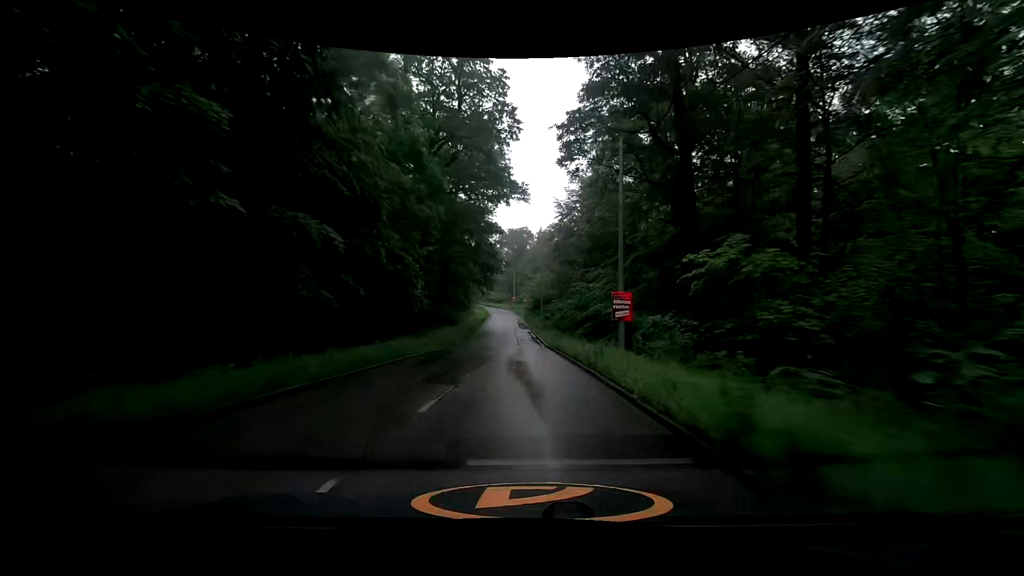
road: tertiary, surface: asphalt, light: Day
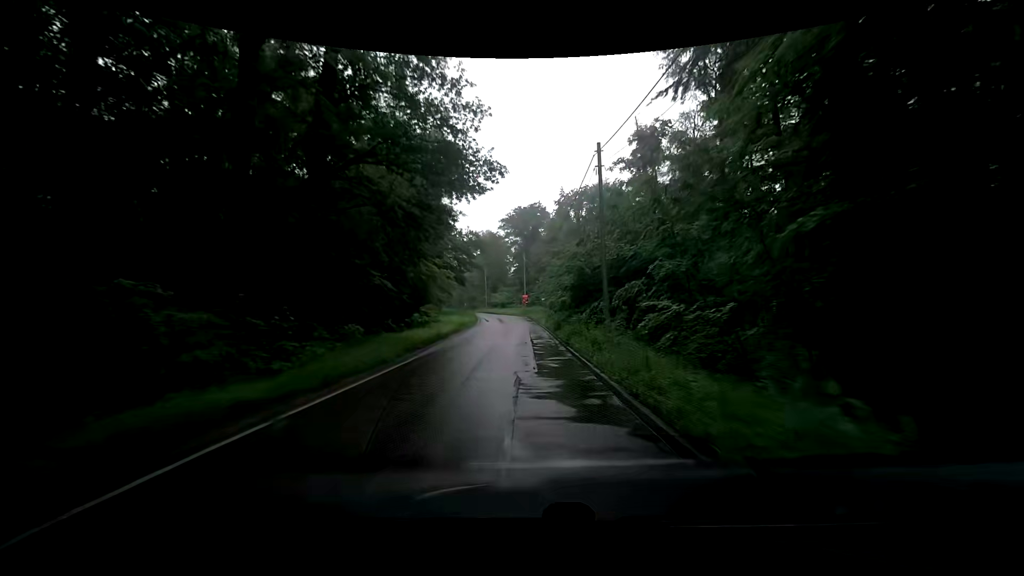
(-2.7, +45.7) m; -3°
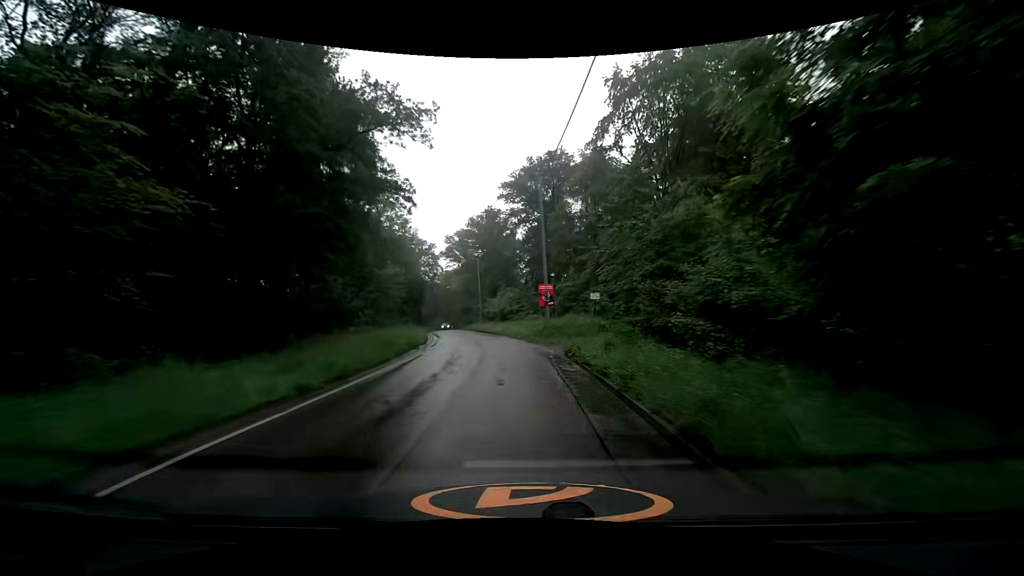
(-0.9, +45.1) m; -2°
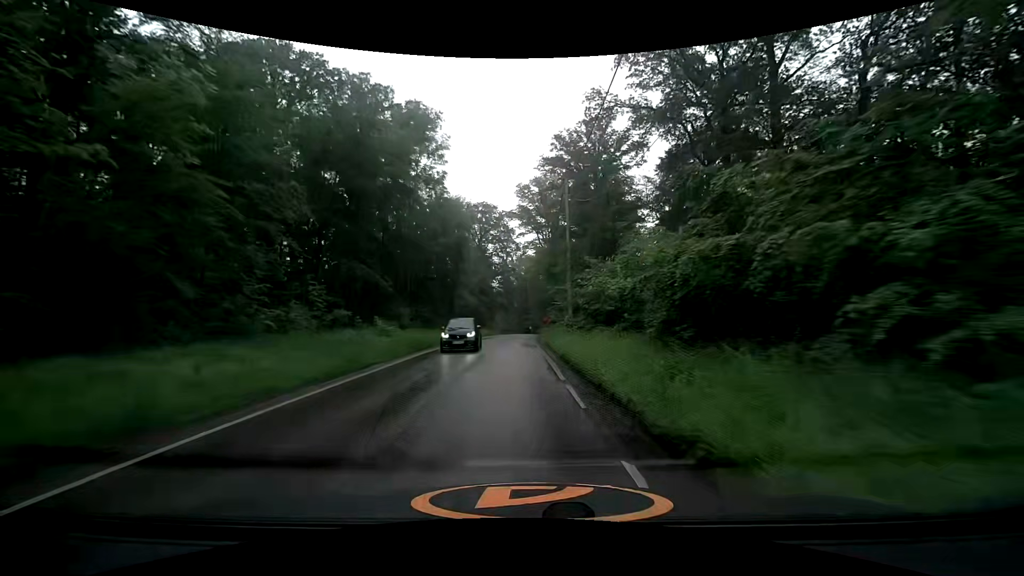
(-3.9, +42.6) m; -10°
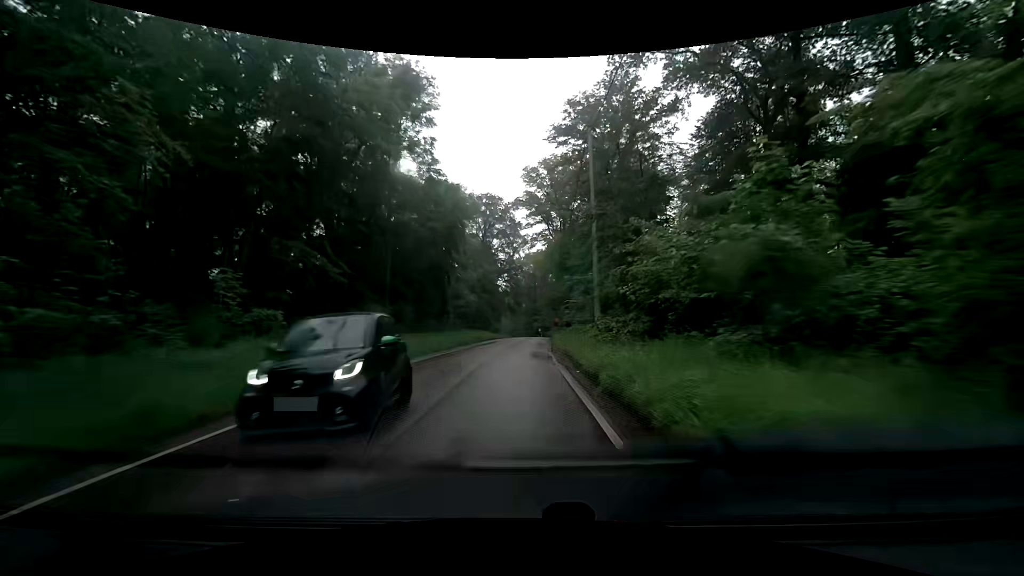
(-0.1, +8.4) m; -1°
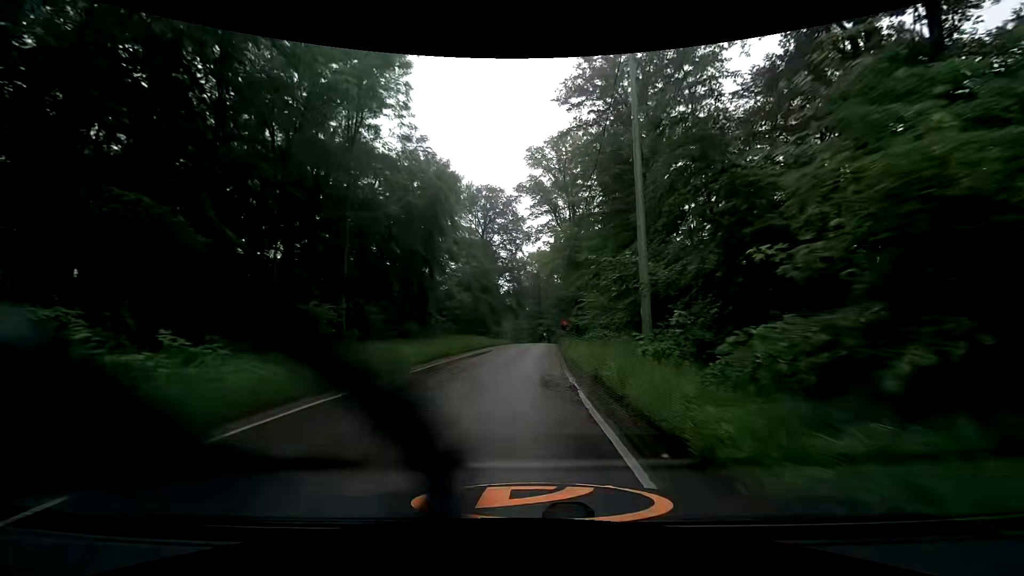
(-0.1, +8.4) m; -1°
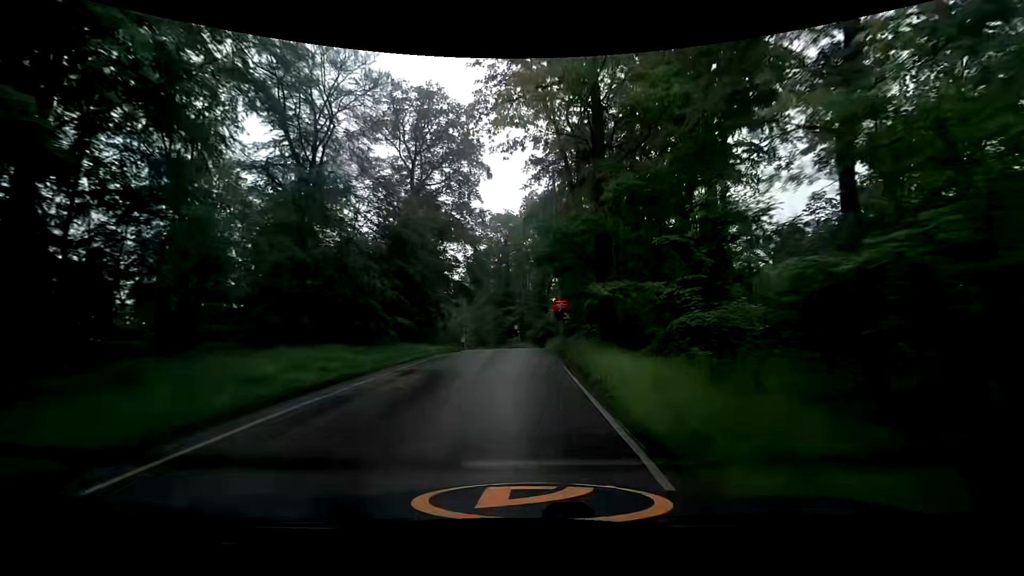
(+0.8, +32.9) m; +3°
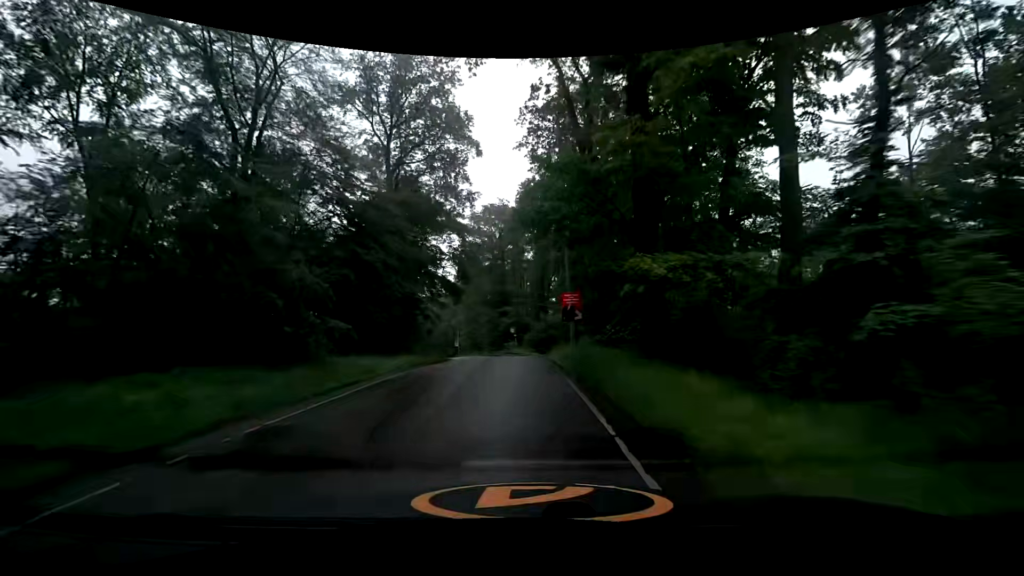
(+0.1, +8.0) m; +1°
